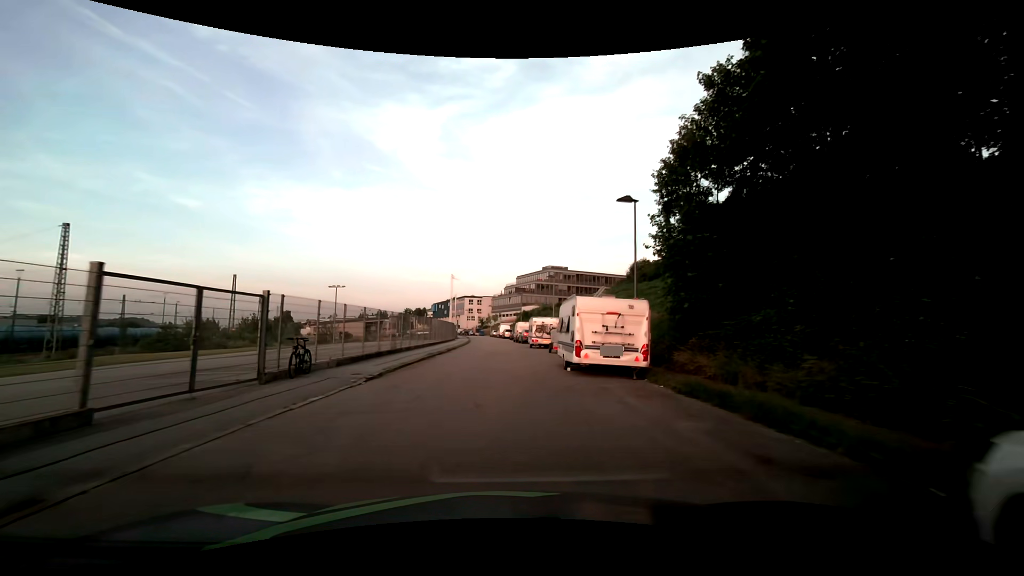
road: residential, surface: asphalt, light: Day
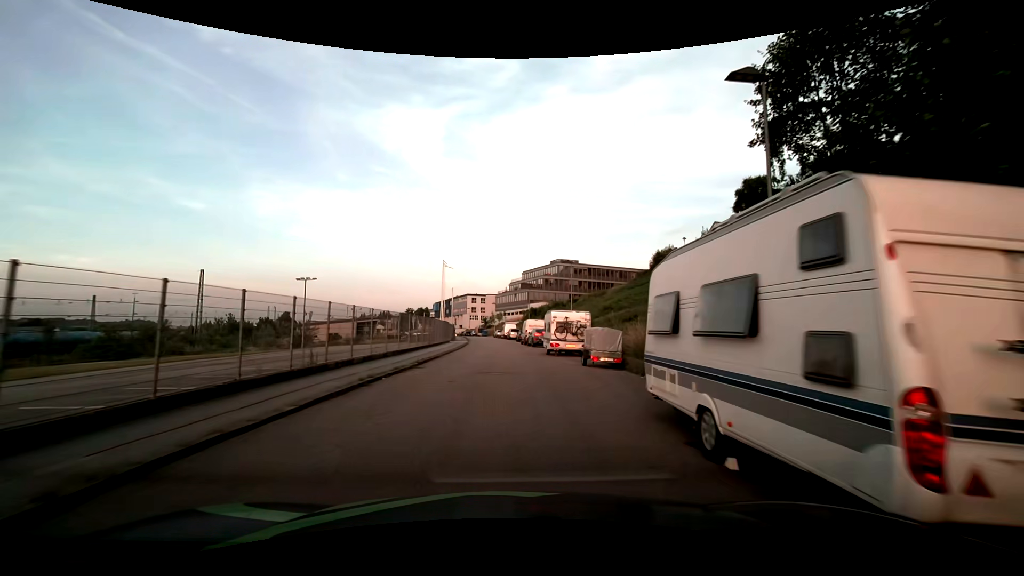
(+0.1, +12.4) m; 0°
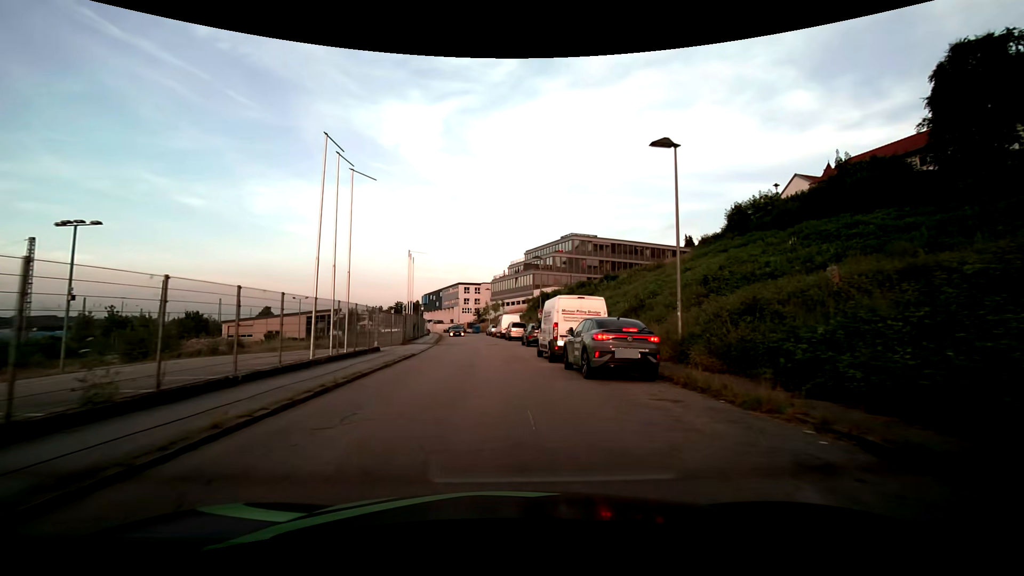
(+0.1, +30.1) m; 0°
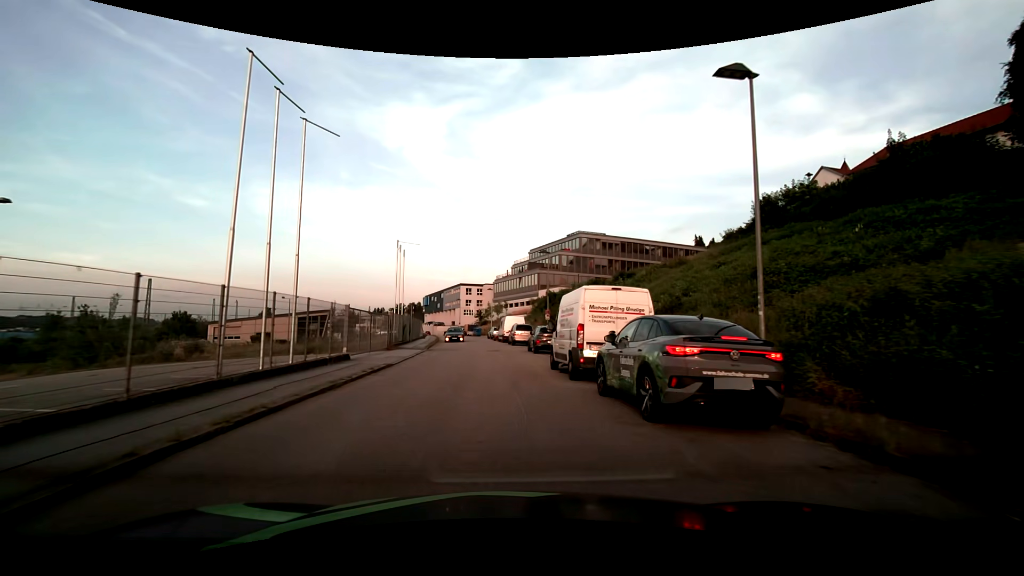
(0.0, +5.4) m; -1°
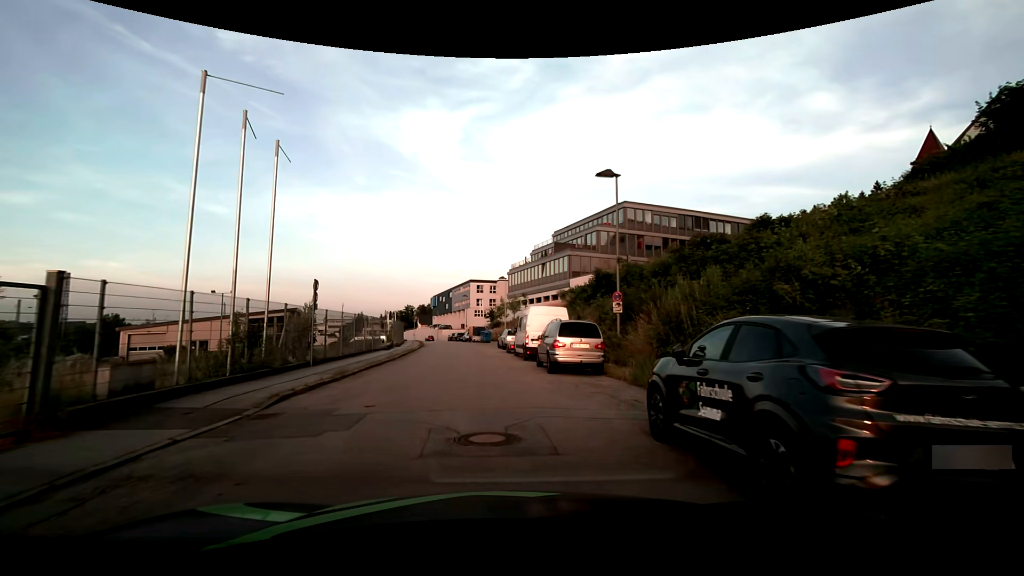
(-0.2, +23.3) m; -1°
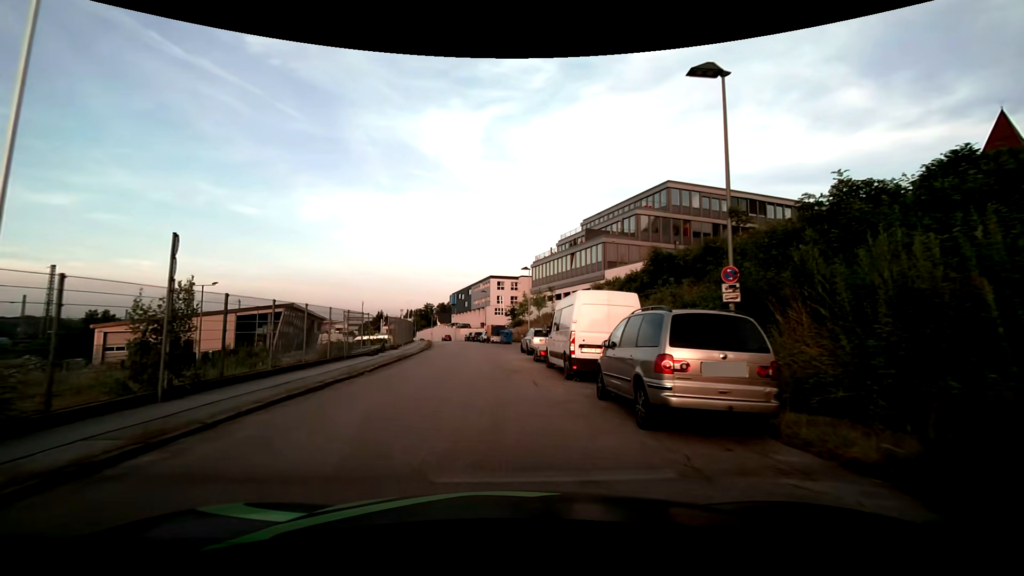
(-0.2, +8.9) m; -2°
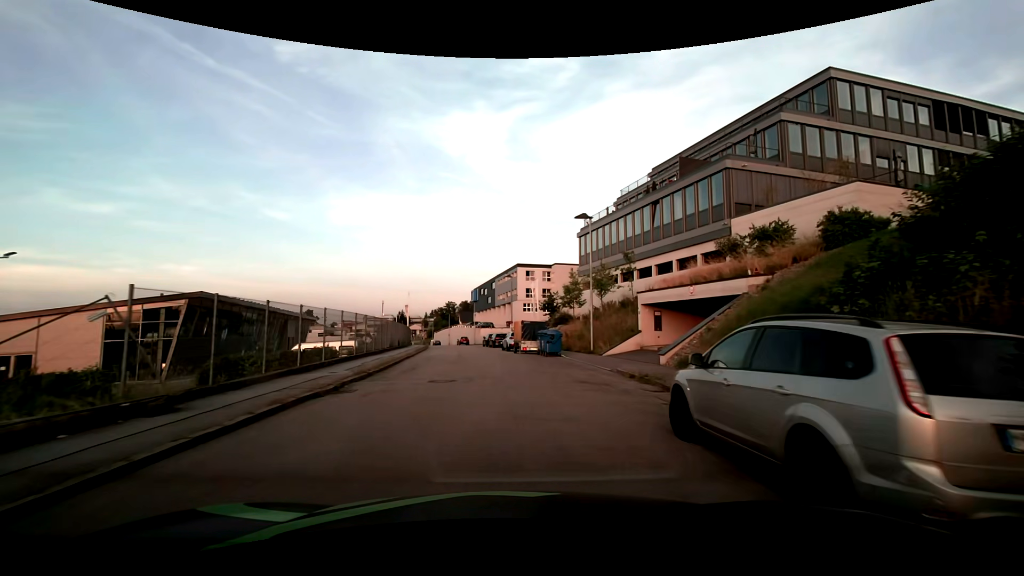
(-1.0, +24.1) m; -3°
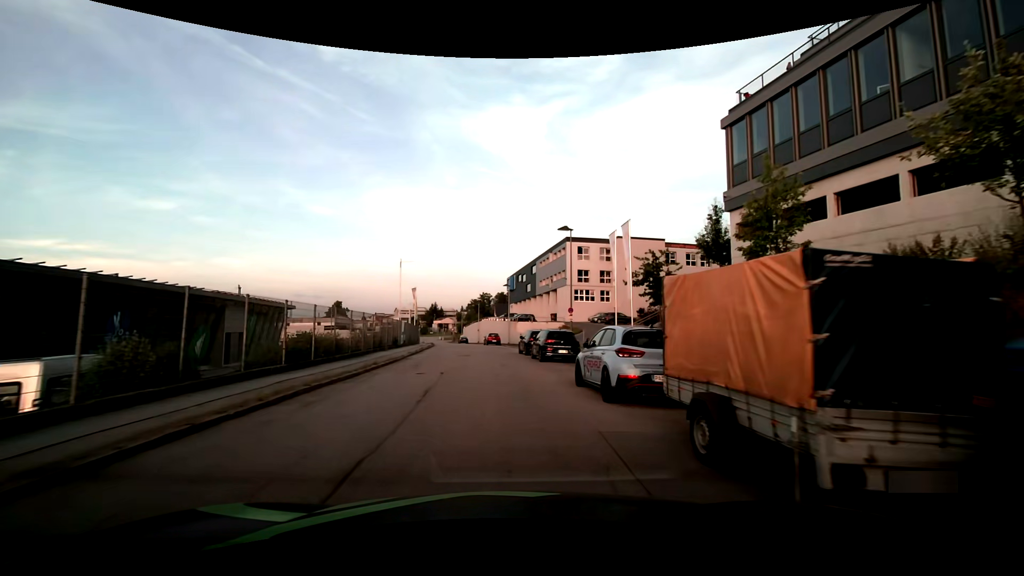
(-1.0, +26.5) m; -4°
(0, +10) (-1, +20) (-1, +30) (-2, +40) (-3, +50) (-5, +60) (-6, +70) (-8, +80) (-9, +89) (-11, +99) m
